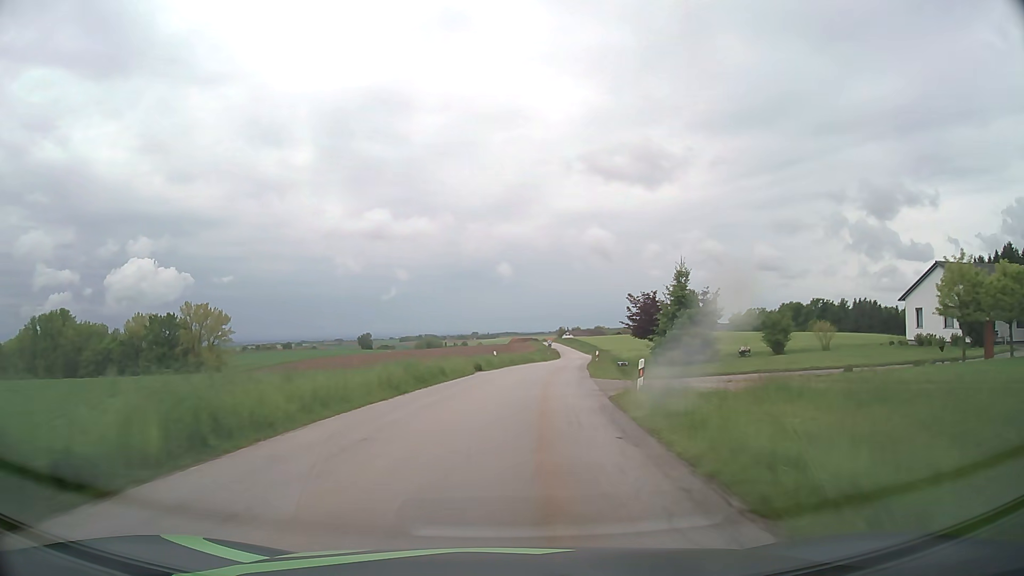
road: tertiary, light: Day
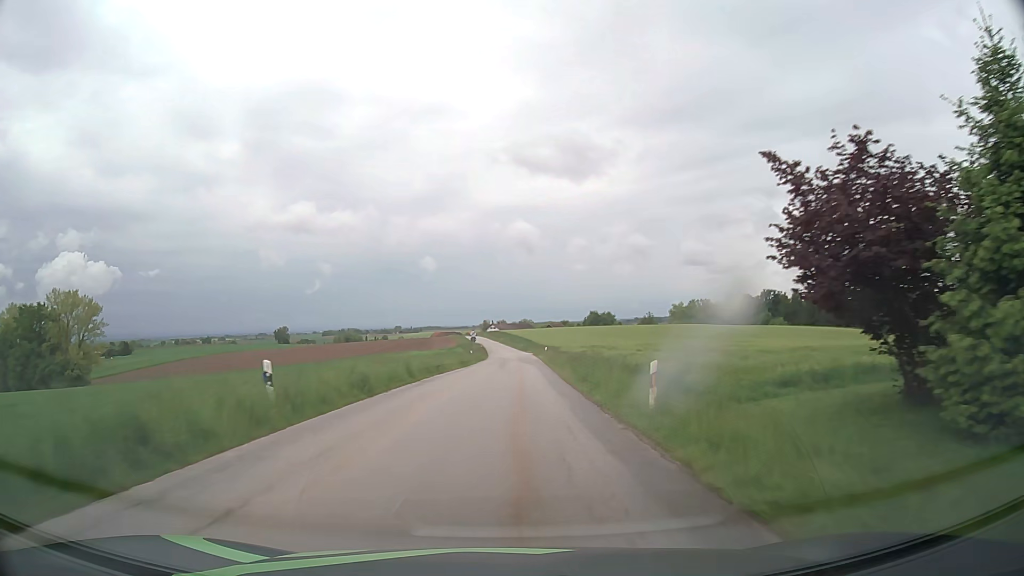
(+2.1, +33.7) m; +6°
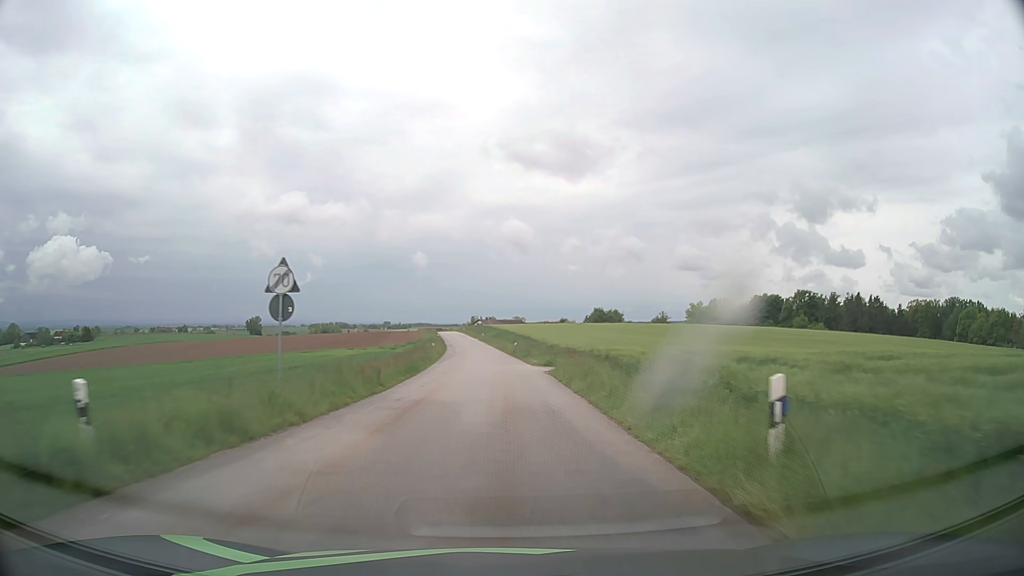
(+1.5, +56.2) m; +1°
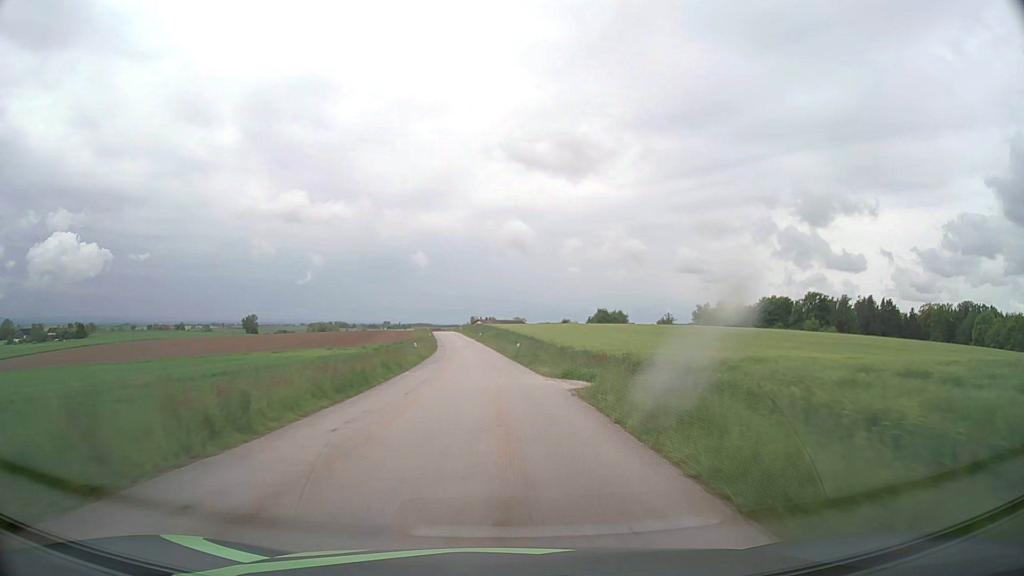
(0.0, +11.2) m; 0°
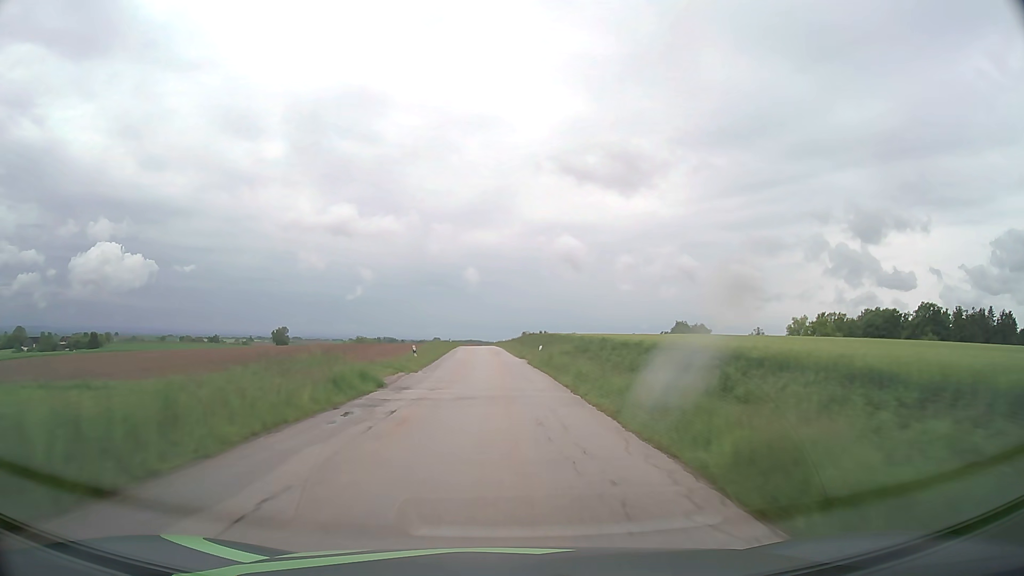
(-2.5, +56.5) m; -4°
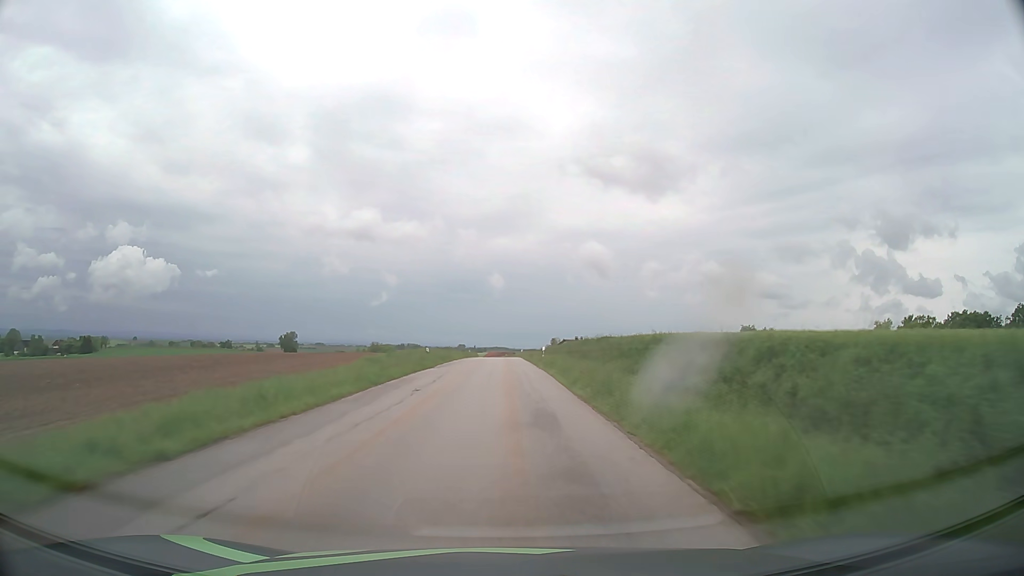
(-0.9, +47.3) m; -2°
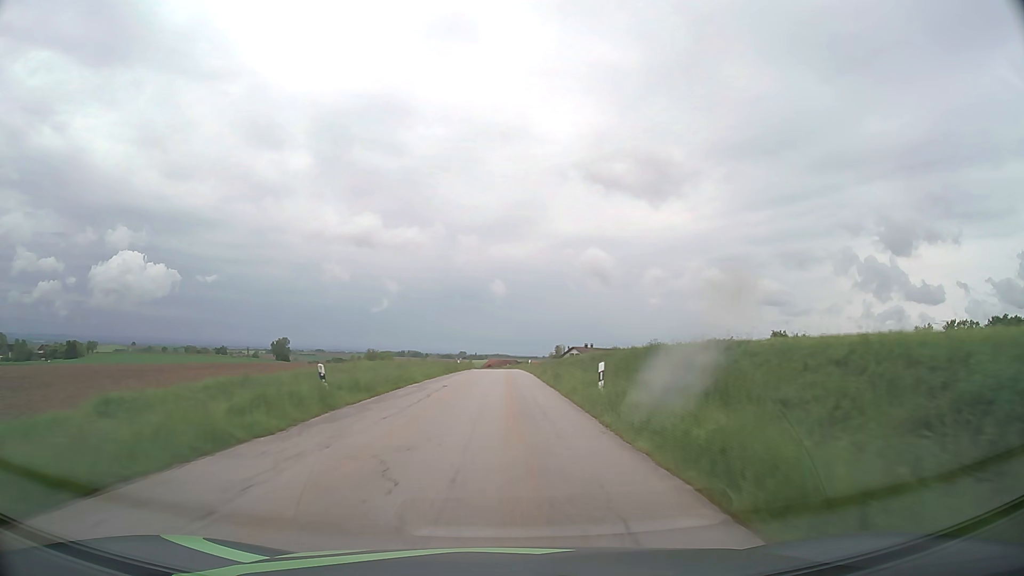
(-0.2, +24.0) m; -1°
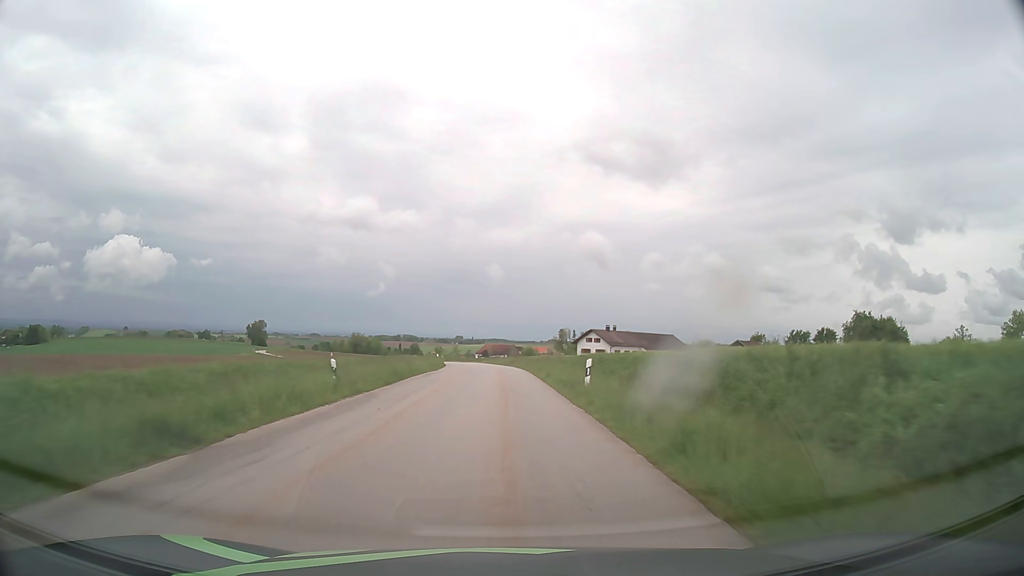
(+0.3, +48.9) m; 0°
(0, +10) (0, +20) (0, +30) (0, +40) (-1, +50) (-1, +60) (-2, +70) (-4, +80) (-5, +90) (-7, +99) m
